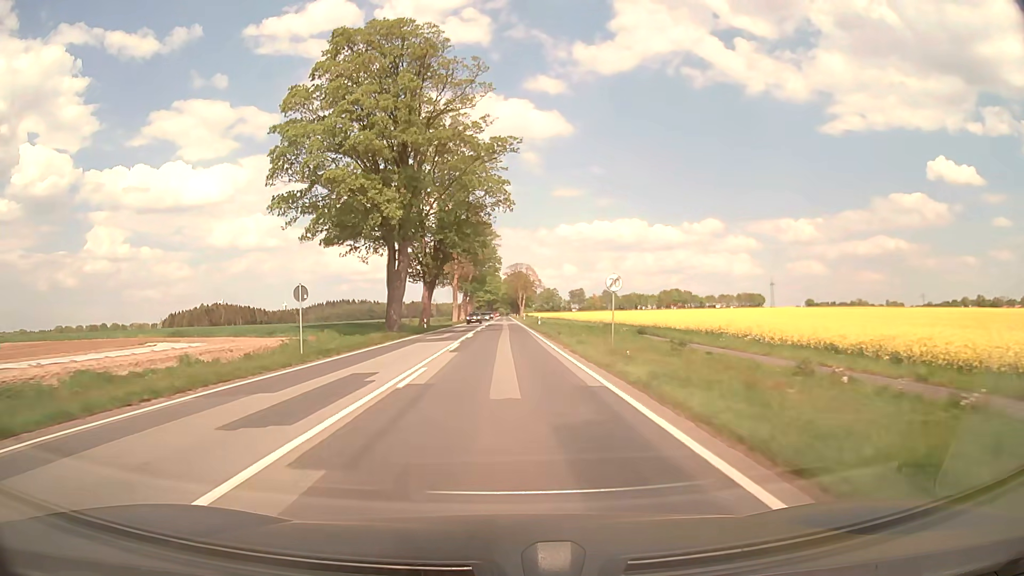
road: primary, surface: asphalt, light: Day
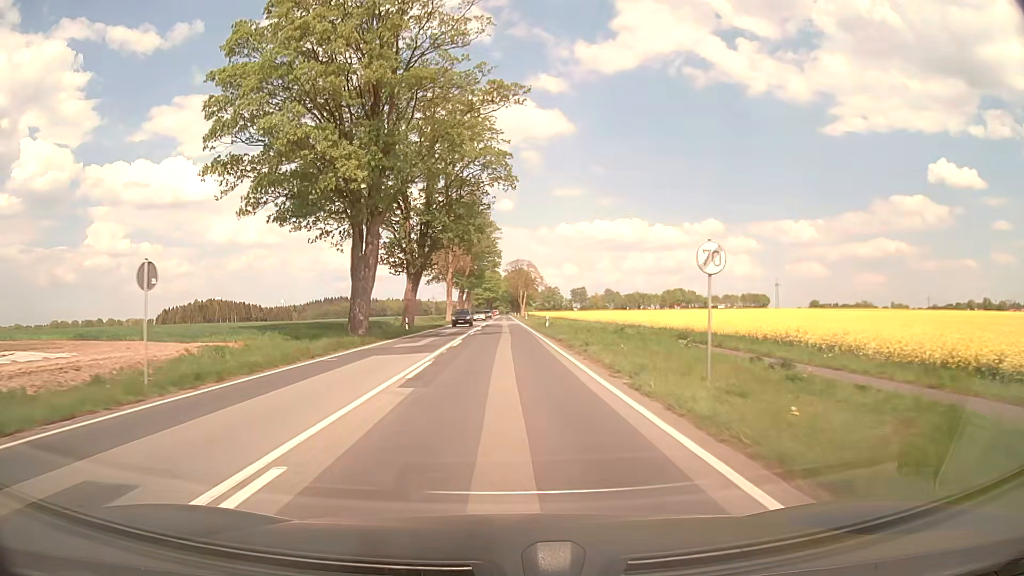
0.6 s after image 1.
(0.0, +10.8) m; 0°
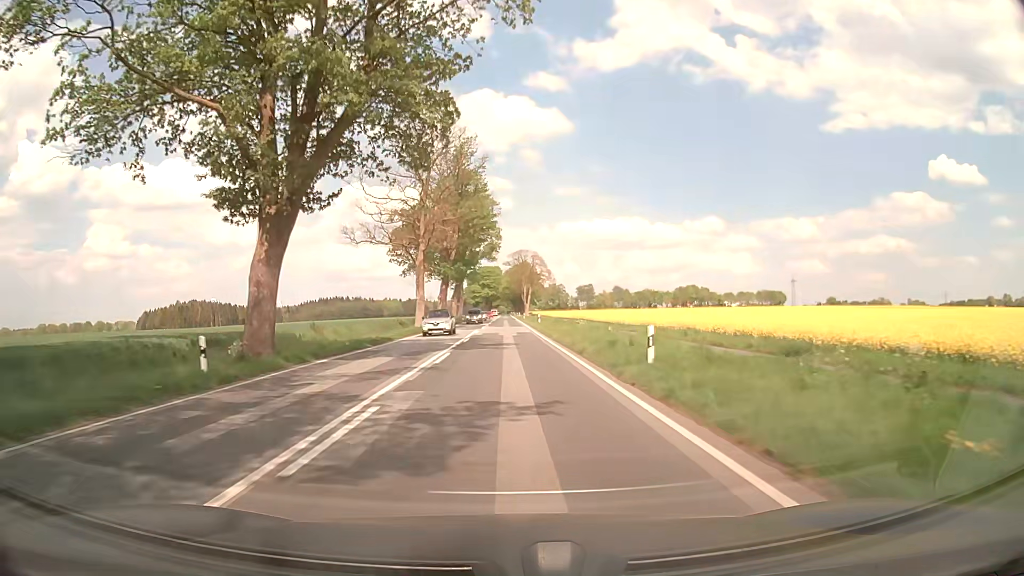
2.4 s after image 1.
(-0.1, +32.5) m; 0°
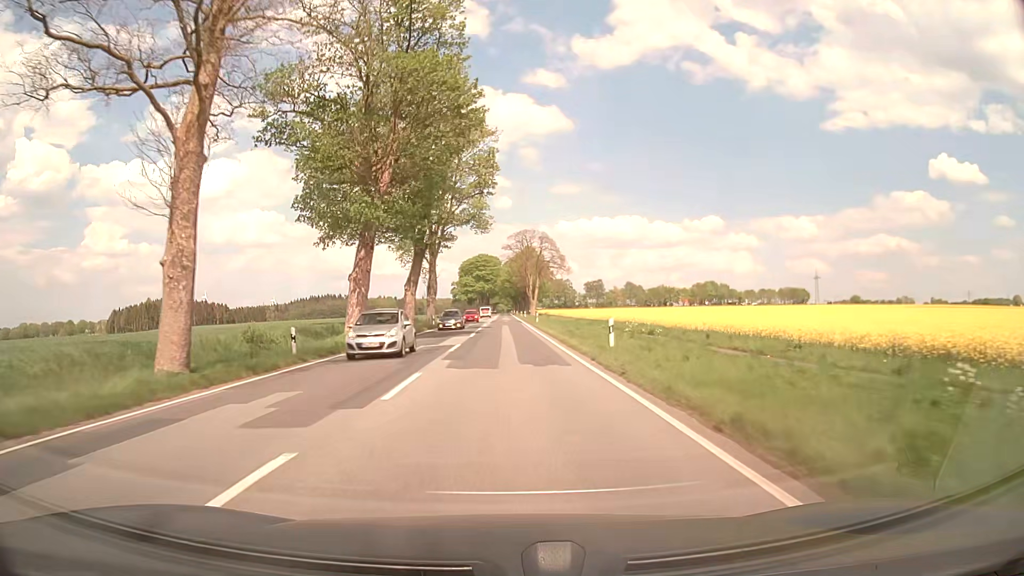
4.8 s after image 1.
(+0.1, +43.7) m; 0°
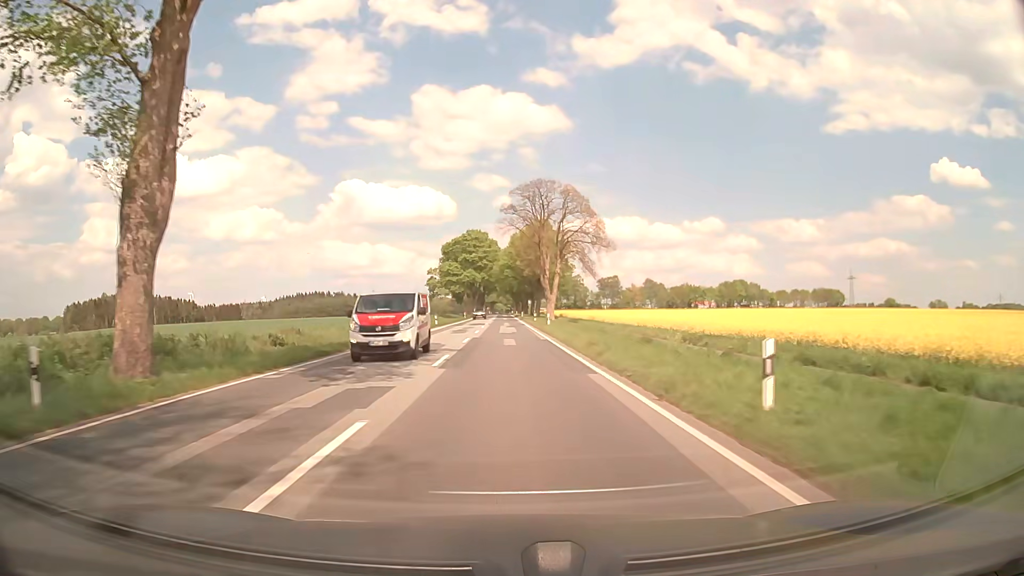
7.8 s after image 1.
(0.0, +55.4) m; 0°
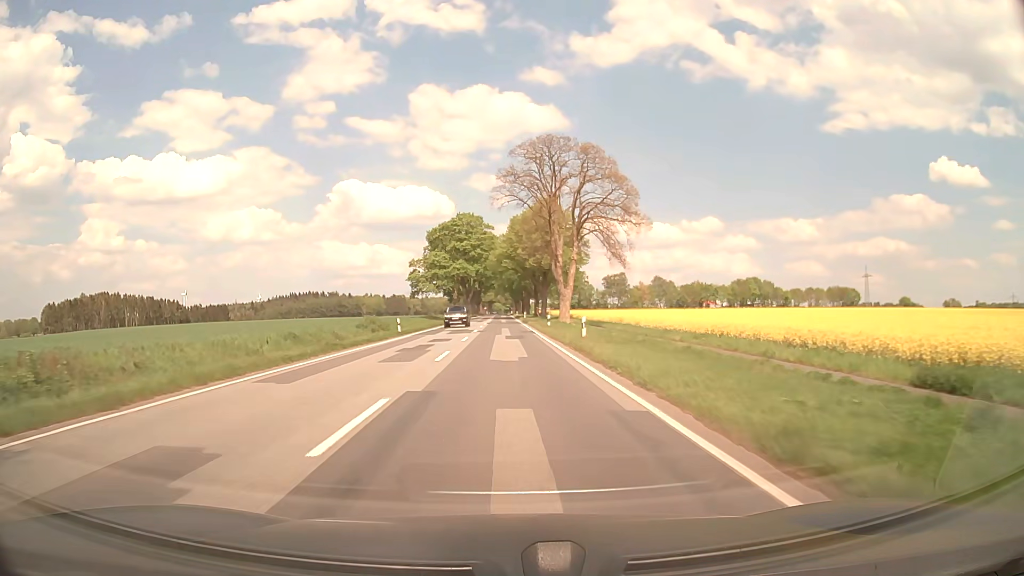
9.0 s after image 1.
(+0.2, +22.4) m; 0°
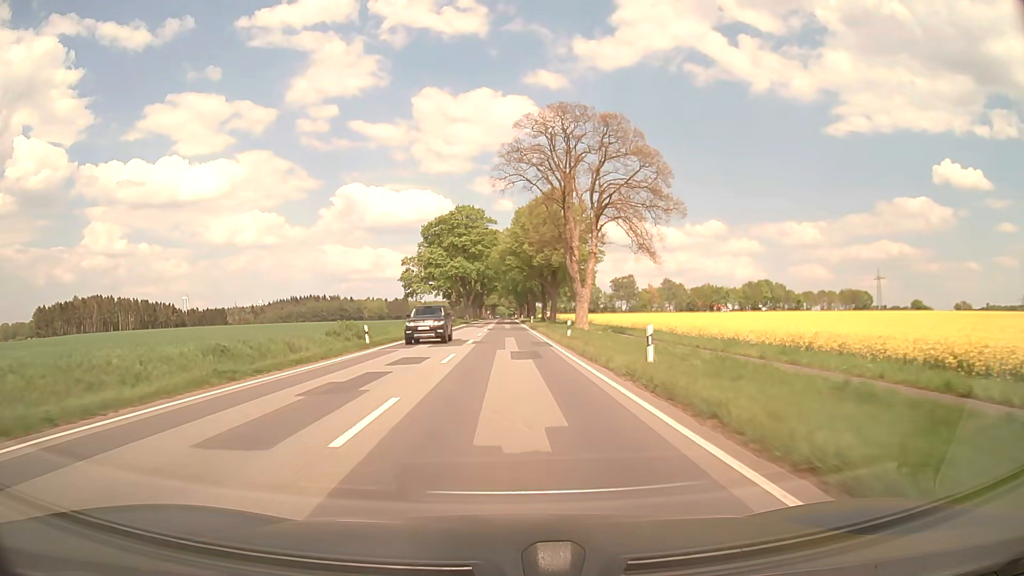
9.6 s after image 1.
(0.0, +11.4) m; 0°
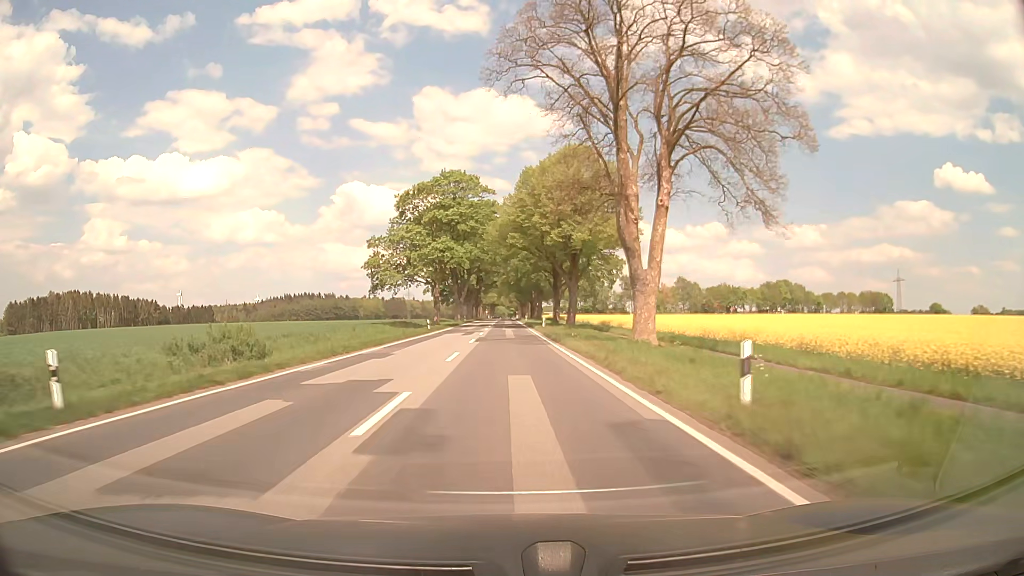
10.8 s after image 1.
(-0.1, +23.9) m; 0°
(0, +10) (0, +20) (0, +30) (0, +40) (0, +50) (0, +60) (0, +70) (0, +80) (0, +90) (0, +100) m
